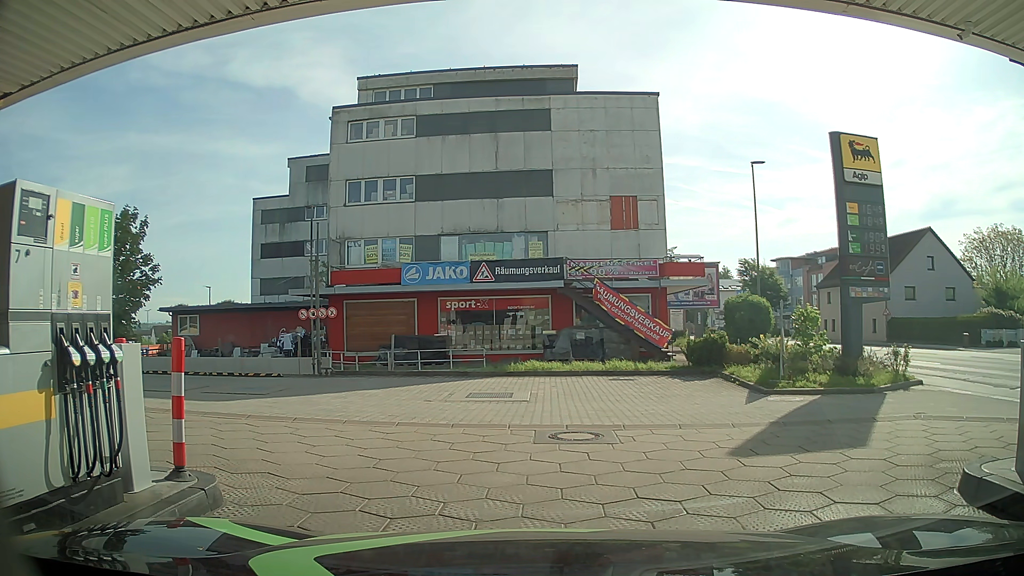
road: service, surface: paving_stones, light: Day
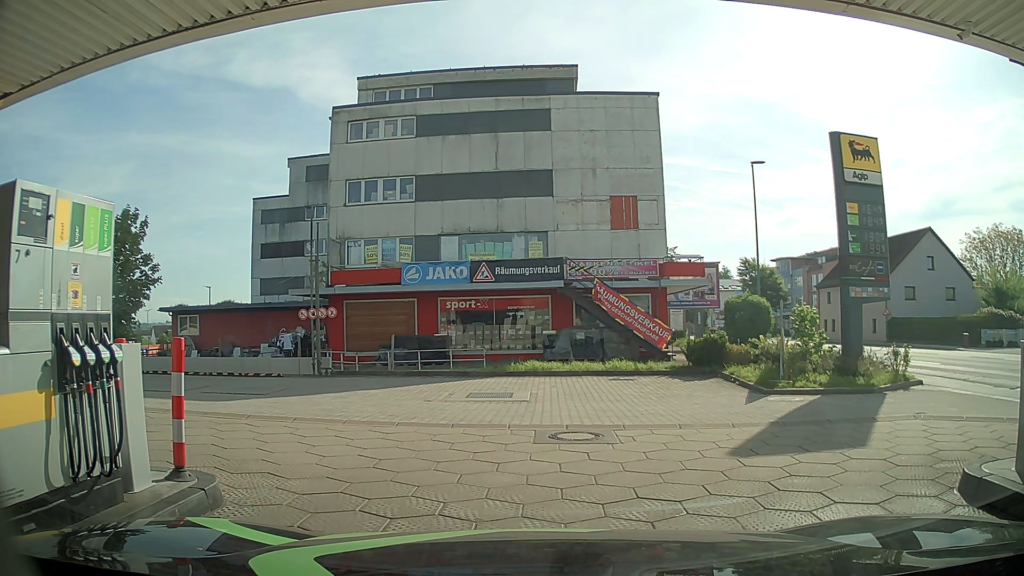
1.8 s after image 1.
(0.0, 0.0) m; 0°
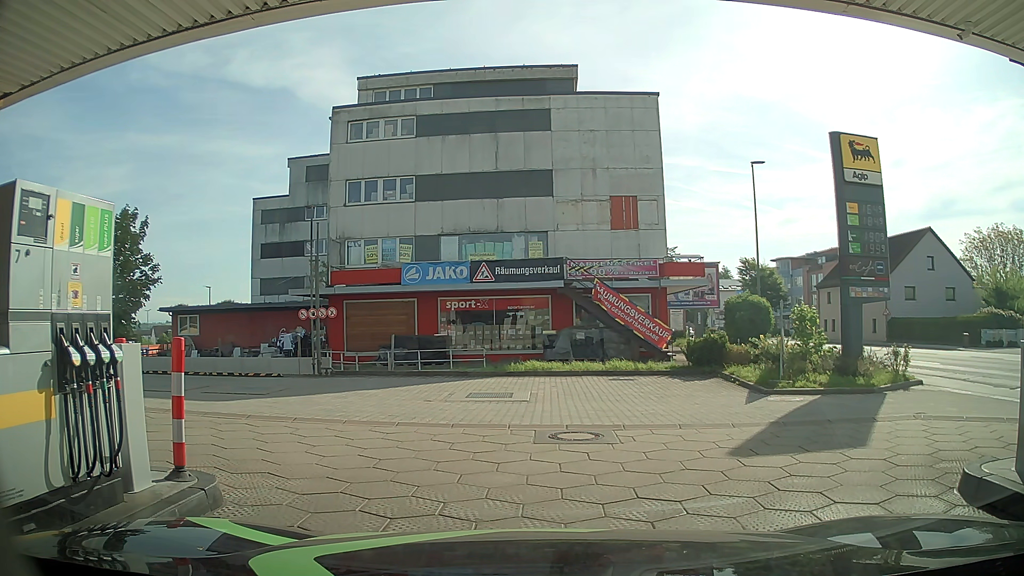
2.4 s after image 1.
(0.0, 0.0) m; 0°
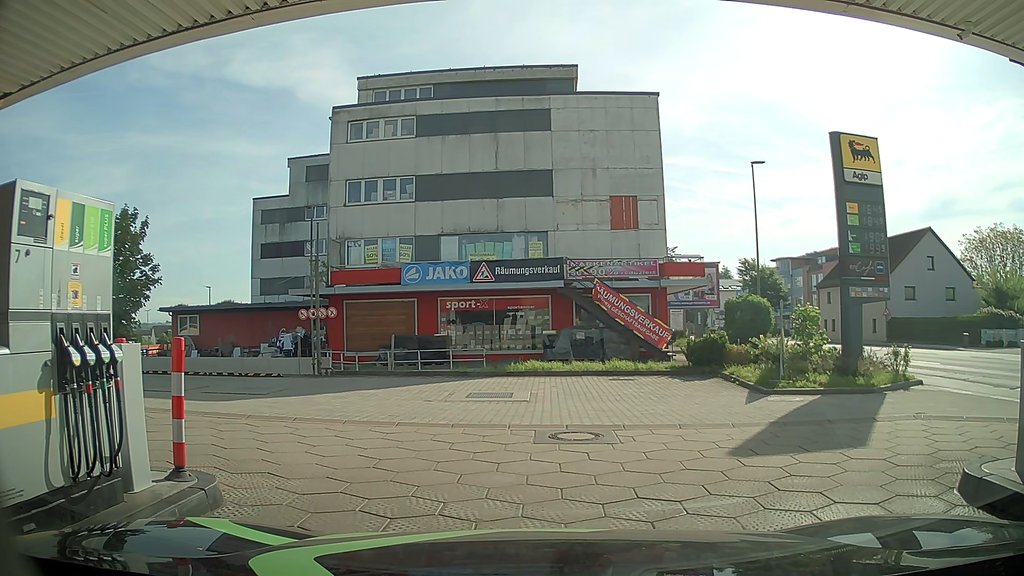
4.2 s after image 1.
(0.0, 0.0) m; 0°
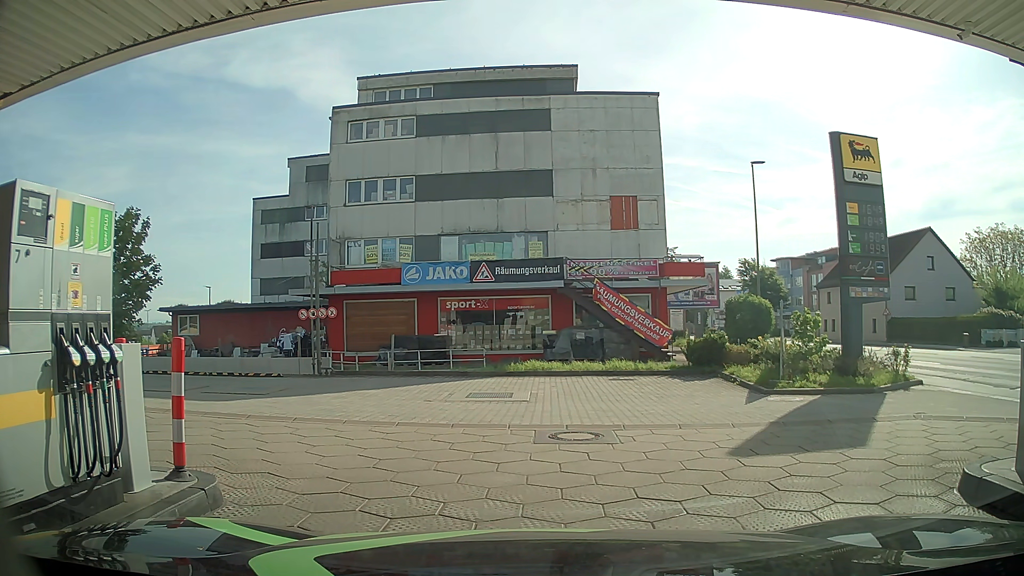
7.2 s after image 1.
(0.0, 0.0) m; 0°
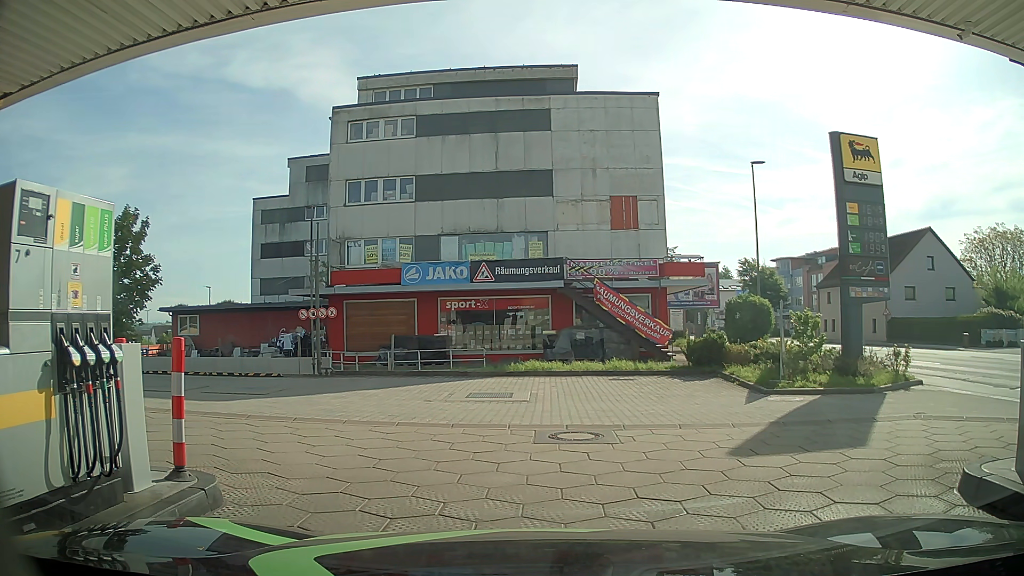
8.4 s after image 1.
(0.0, 0.0) m; 0°
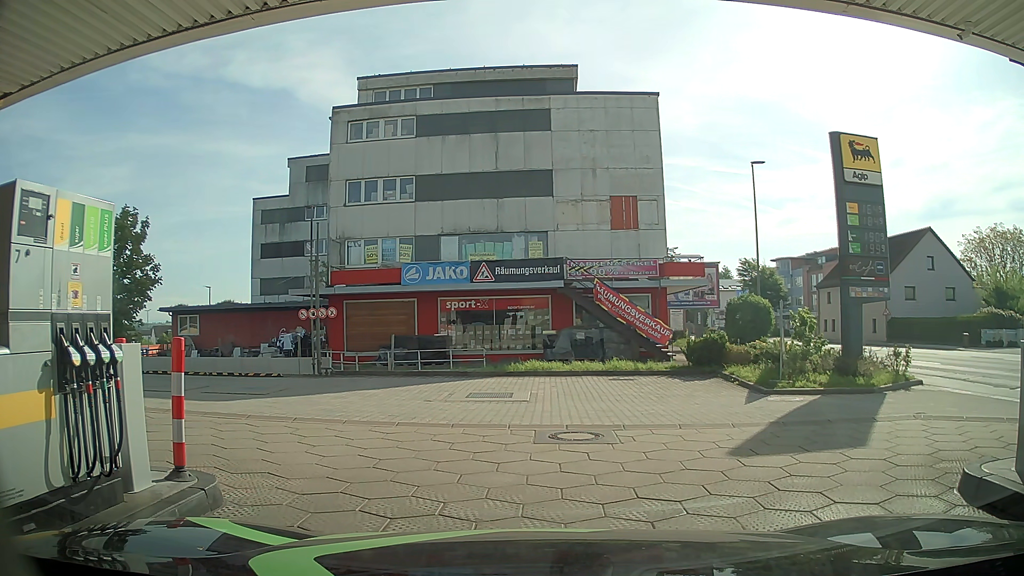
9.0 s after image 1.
(0.0, 0.0) m; 0°
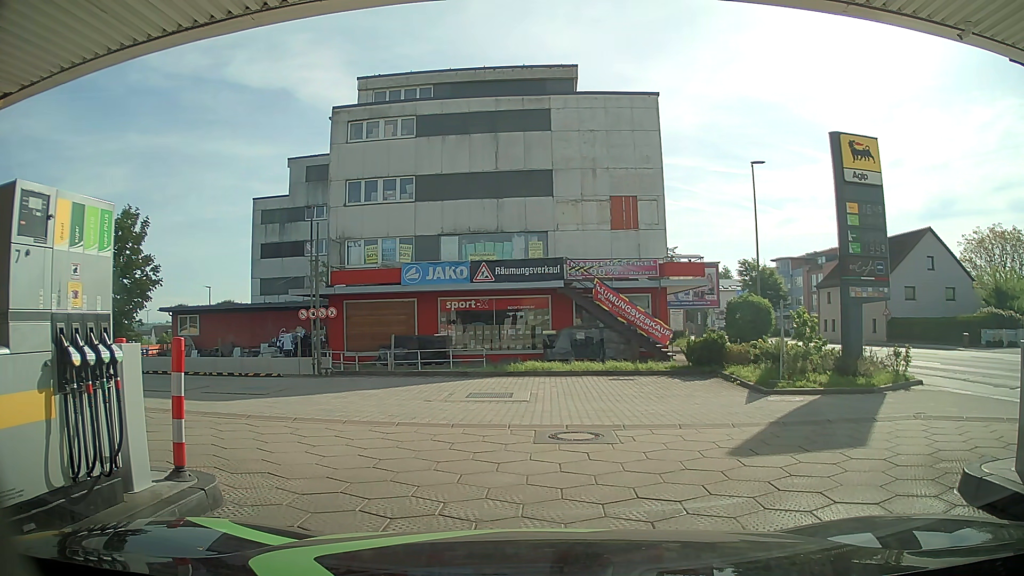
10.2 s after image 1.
(0.0, 0.0) m; 0°
